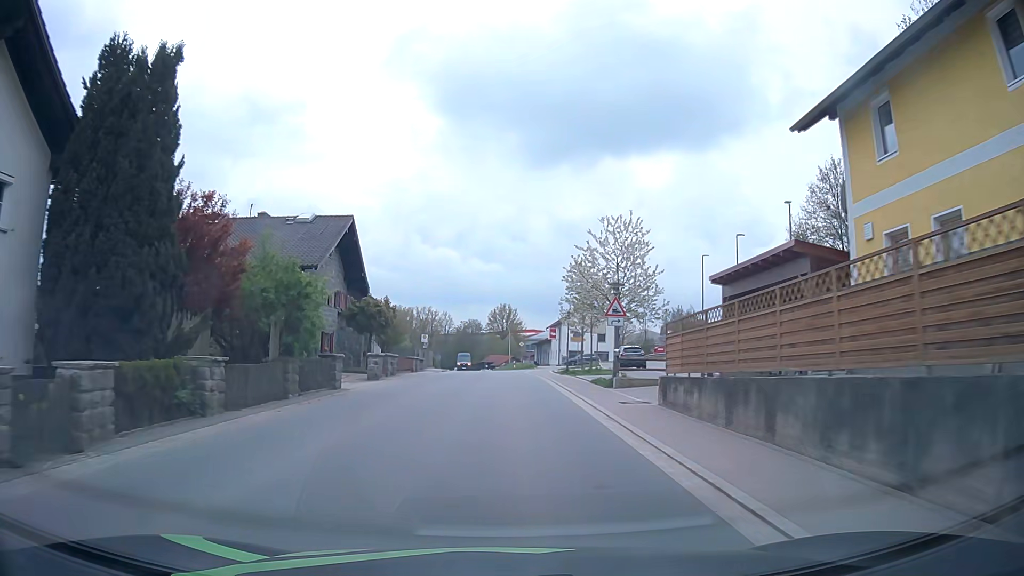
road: tertiary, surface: asphalt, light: Day
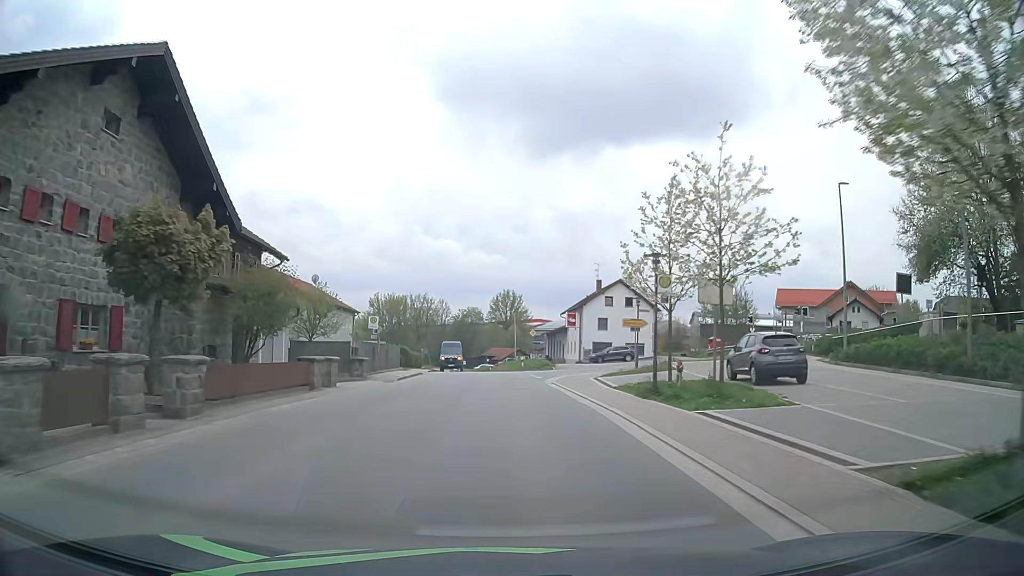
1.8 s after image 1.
(0.0, +23.4) m; 0°
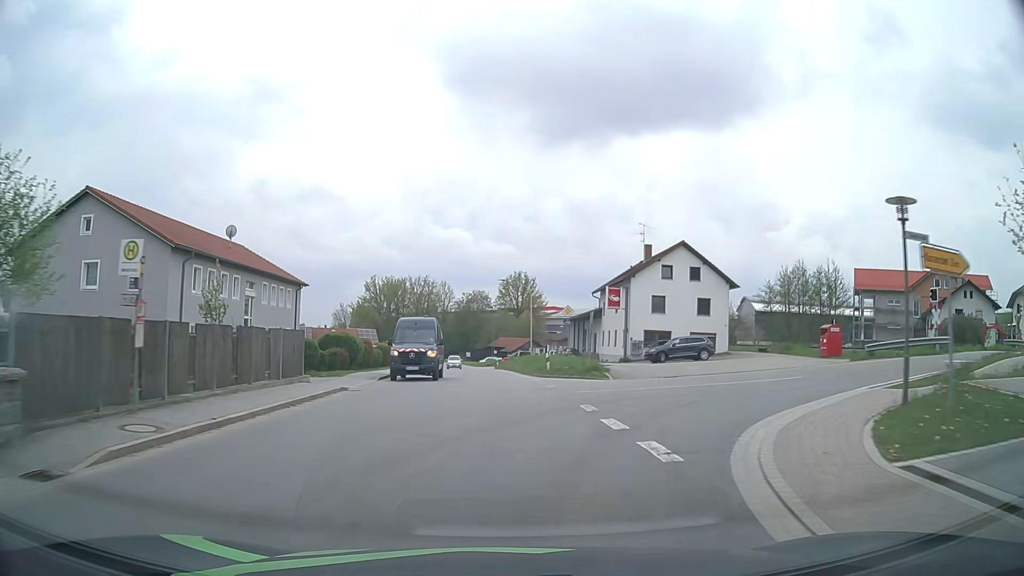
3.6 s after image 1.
(-0.1, +23.4) m; -1°
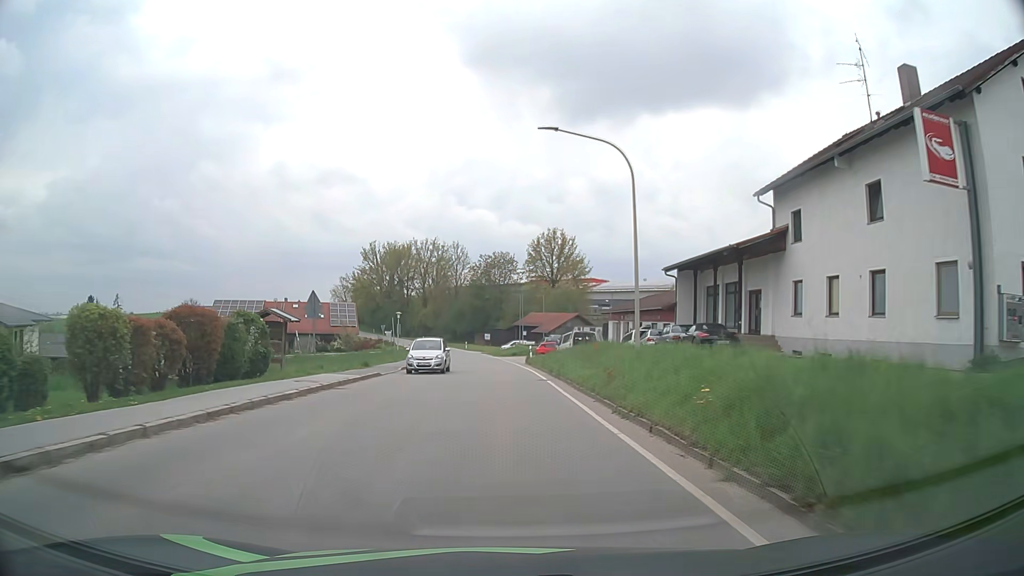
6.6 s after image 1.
(-0.7, +39.1) m; -2°
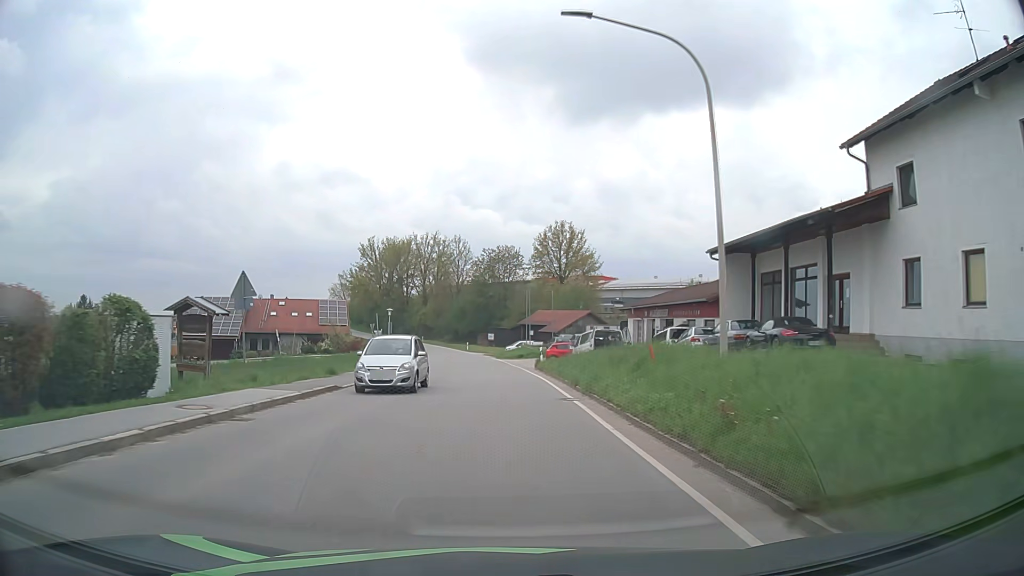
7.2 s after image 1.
(-0.1, +7.8) m; -1°
(0, +10) (0, +20) (0, +30) (-1, +40) (-1, +50) (-2, +60) (-4, +70) (-5, +80) (-8, +89) (-10, +99) m
